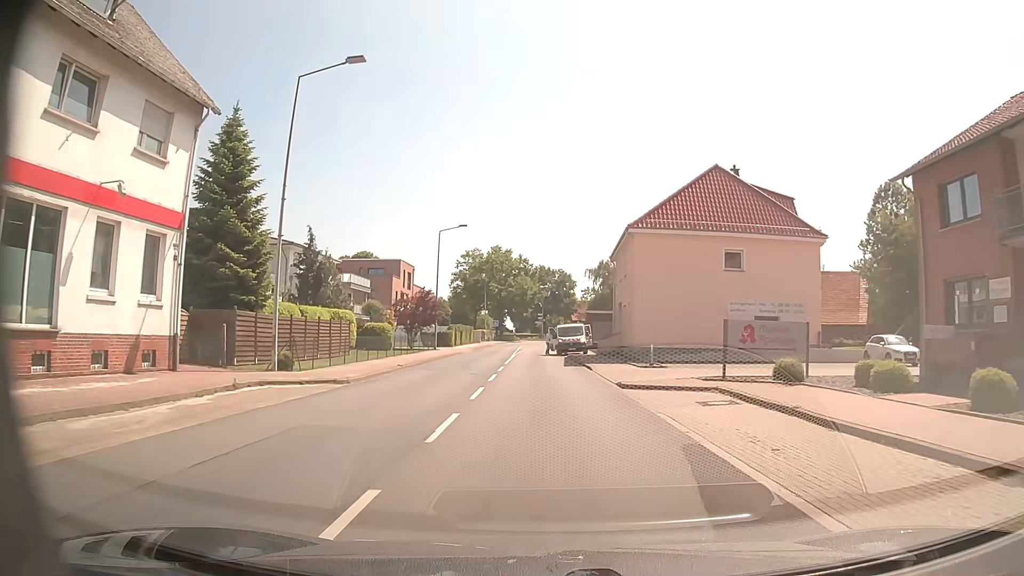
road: secondary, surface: asphalt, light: Day
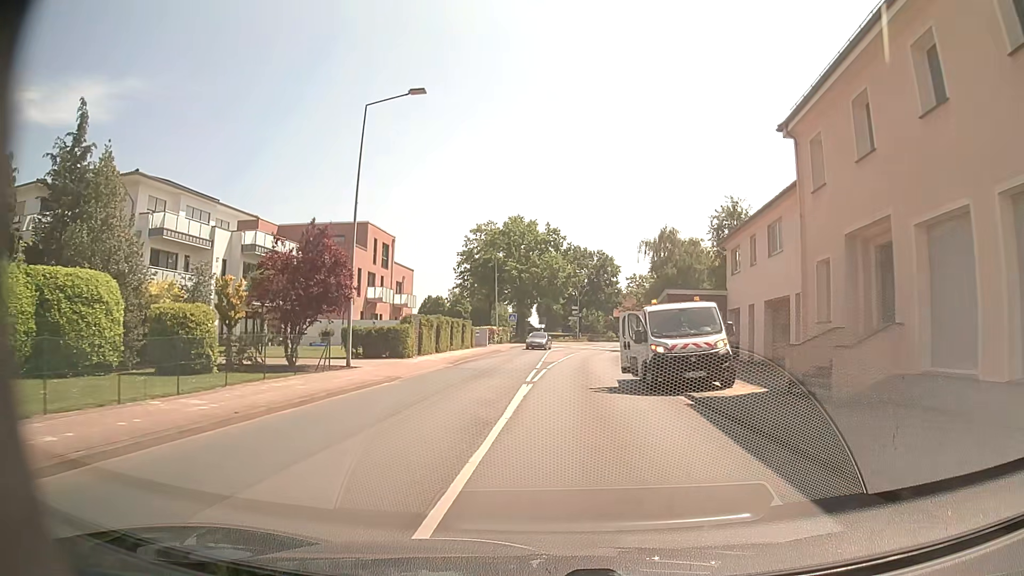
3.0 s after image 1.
(-0.6, +30.8) m; -2°
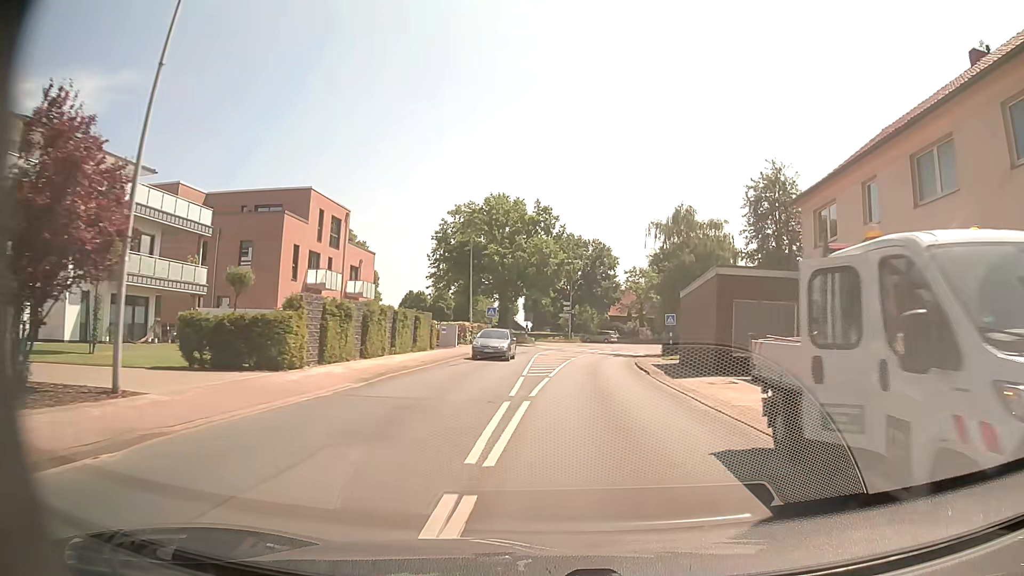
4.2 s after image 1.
(+0.1, +13.2) m; +1°
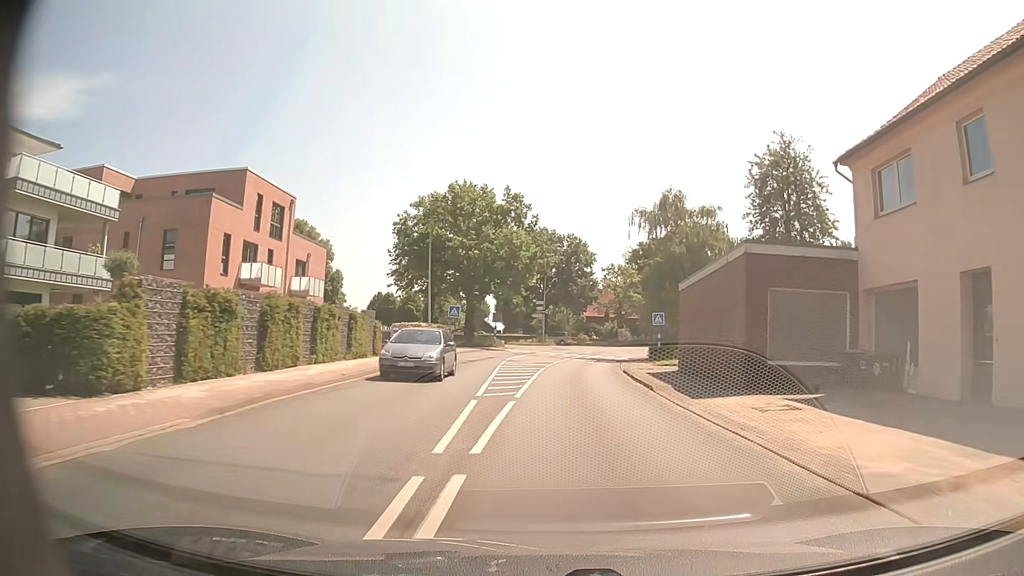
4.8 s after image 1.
(+0.2, +6.9) m; +3°
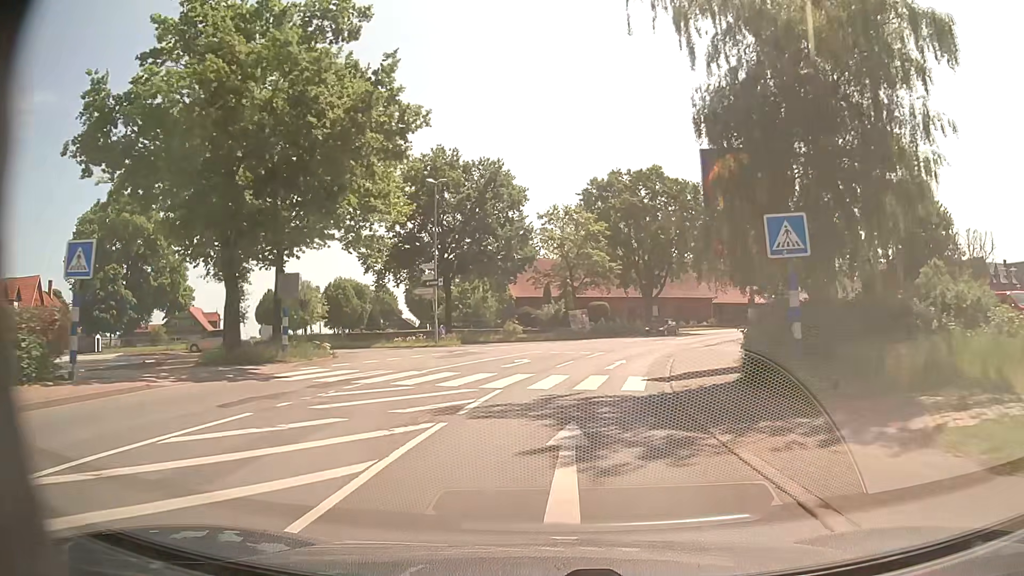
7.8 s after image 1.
(+1.8, +36.5) m; +6°
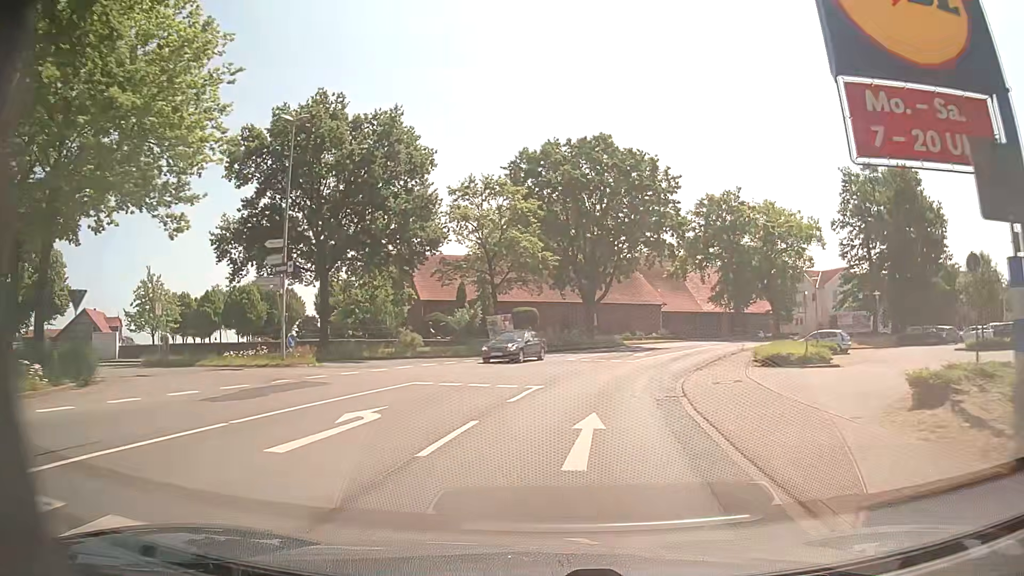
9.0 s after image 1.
(+0.6, +14.4) m; +6°
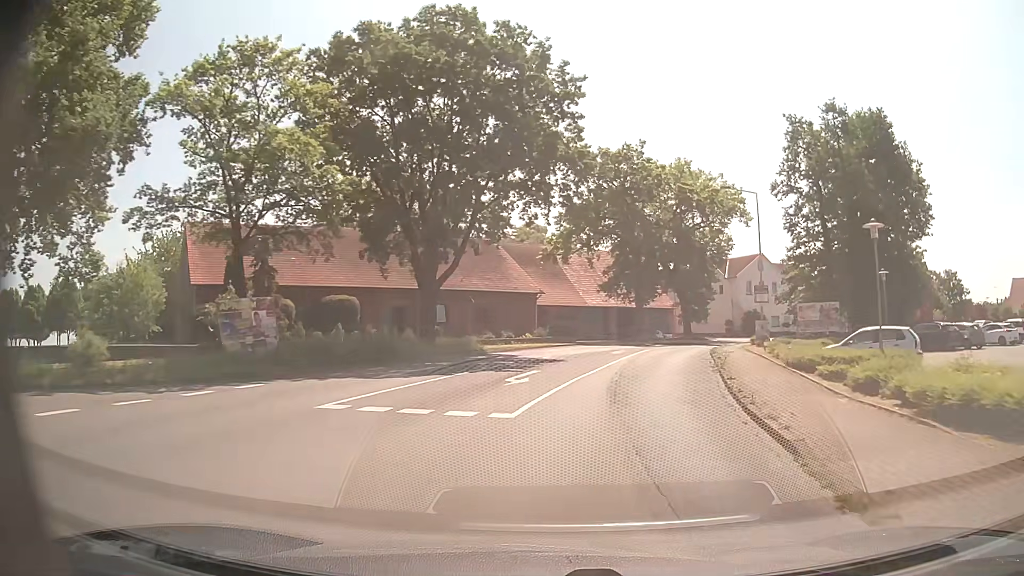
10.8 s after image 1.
(+1.9, +21.0) m; +11°
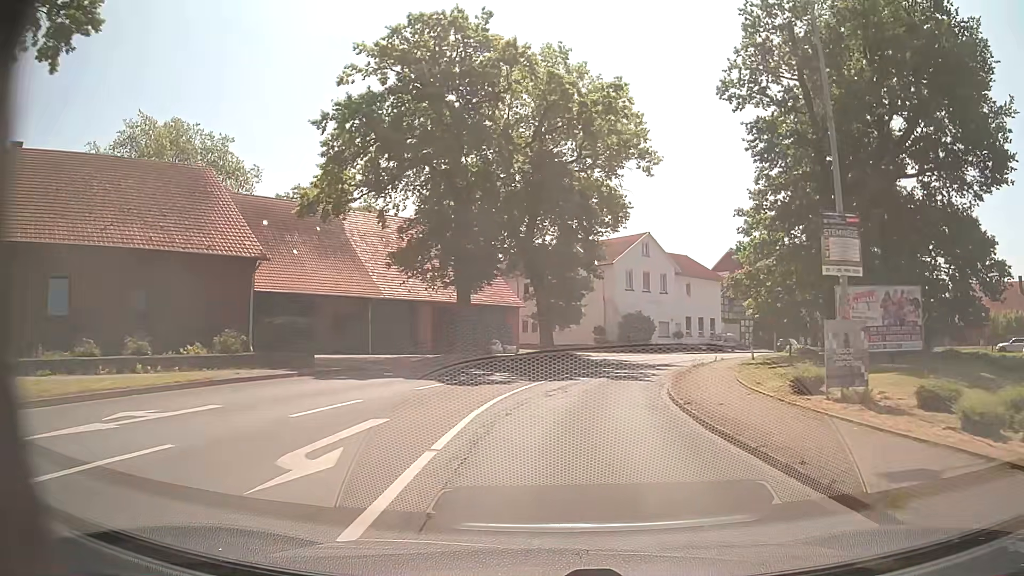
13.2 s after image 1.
(+3.8, +27.5) m; +14°
(0, +10) (+2, +20) (+4, +30) (+7, +39) (+12, +48) (+17, +56) (+24, +64) (+31, +71) (+38, +78) (+45, +85) m
